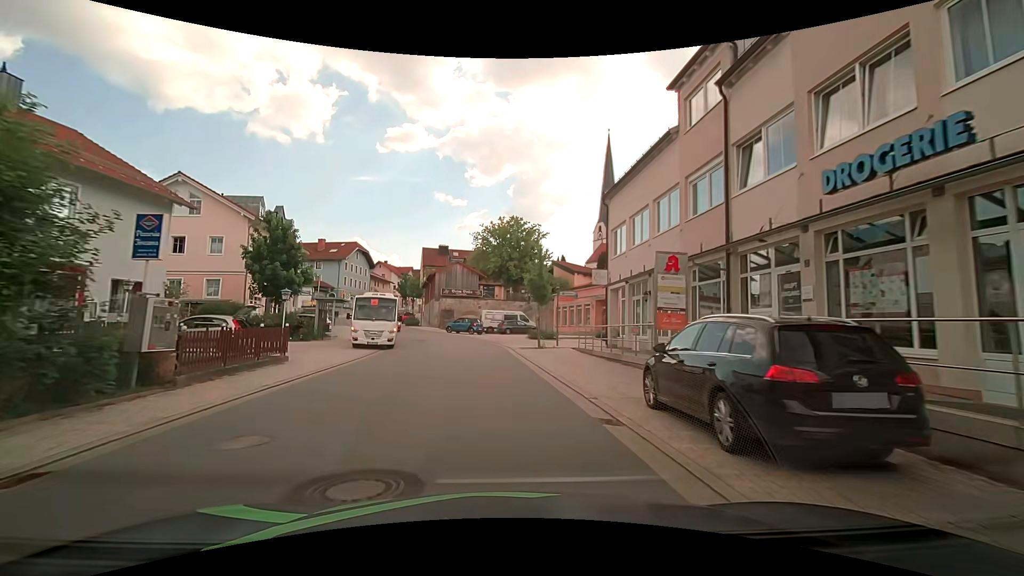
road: tertiary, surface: asphalt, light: Day
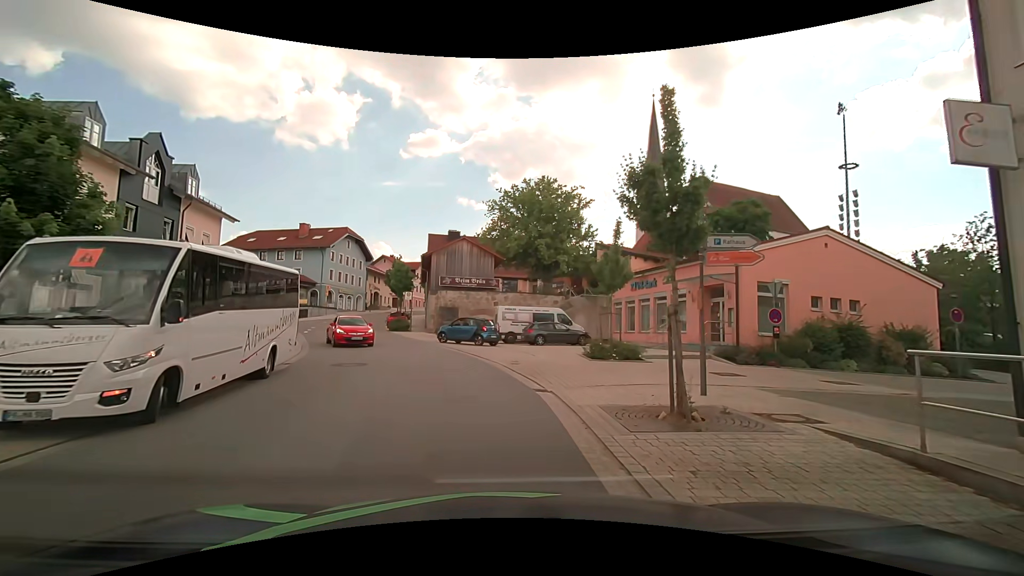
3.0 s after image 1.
(-0.5, +18.5) m; -3°
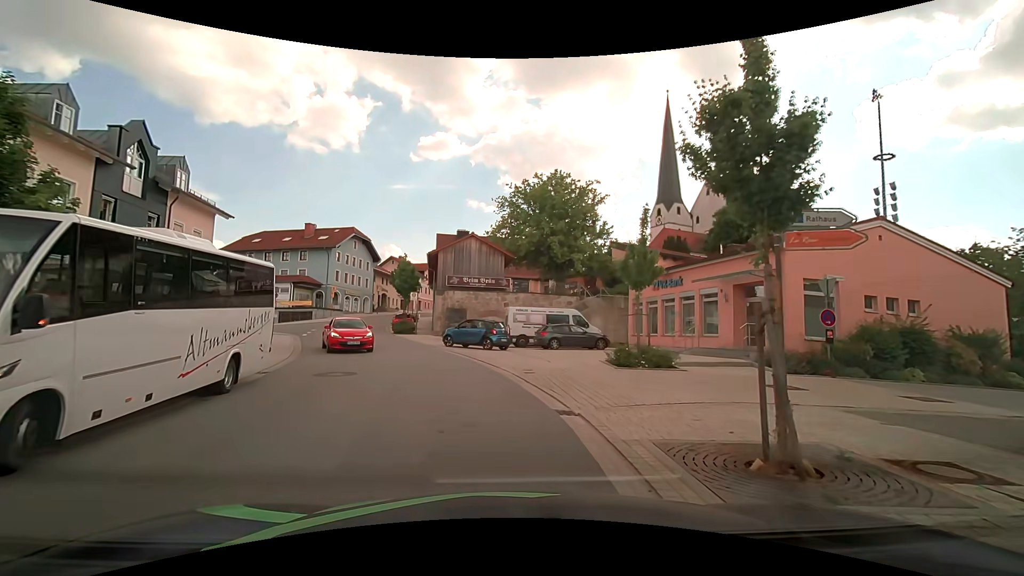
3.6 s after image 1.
(0.0, +2.3) m; -1°
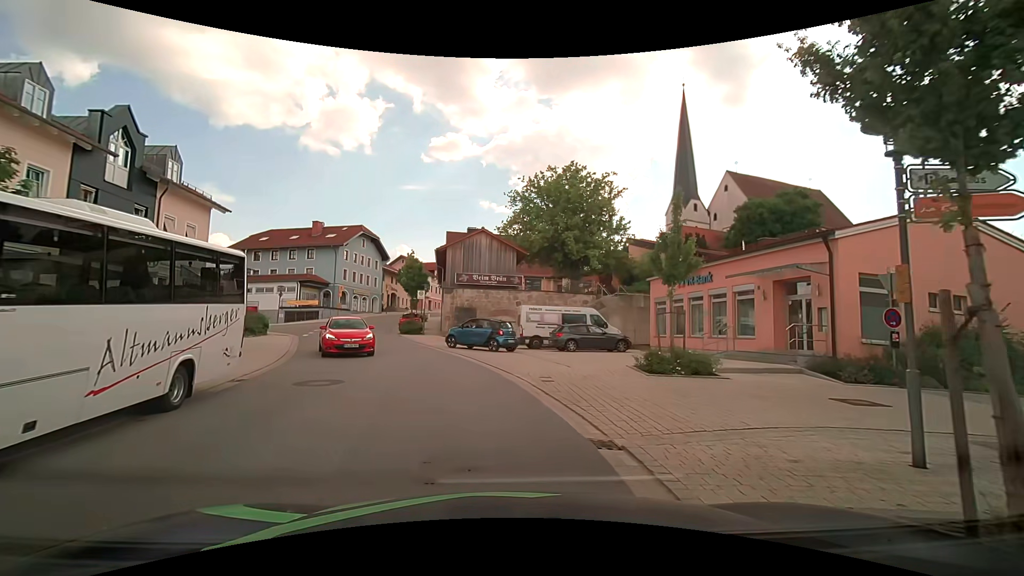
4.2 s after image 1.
(0.0, +2.1) m; -1°
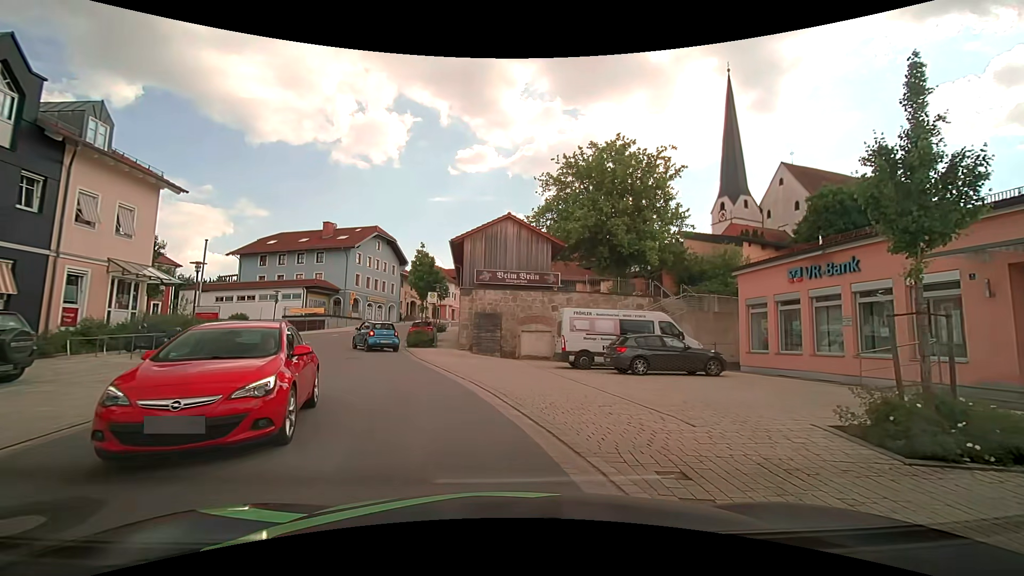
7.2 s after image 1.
(-0.2, +7.7) m; -3°
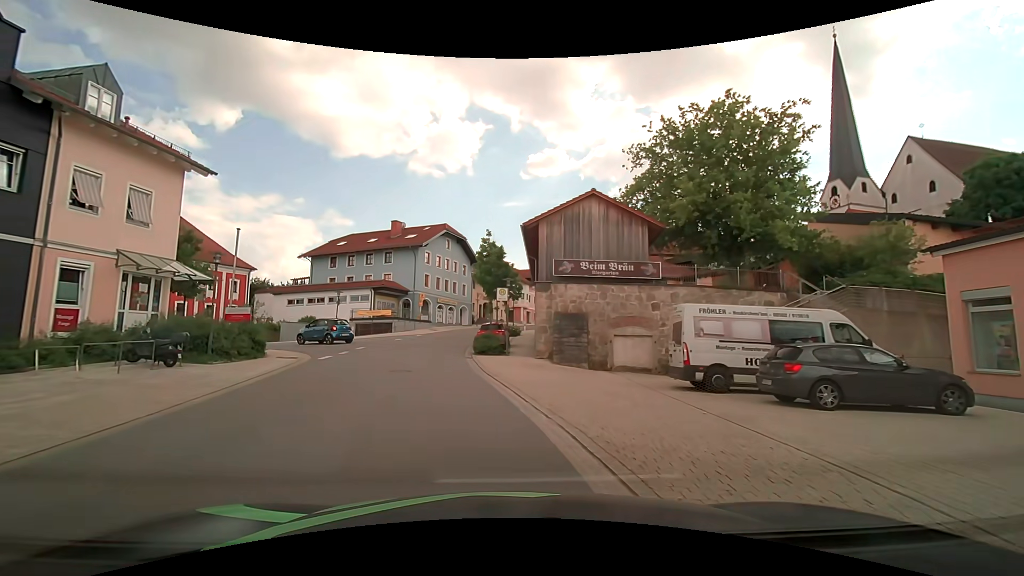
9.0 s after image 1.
(-0.3, +5.8) m; -8°
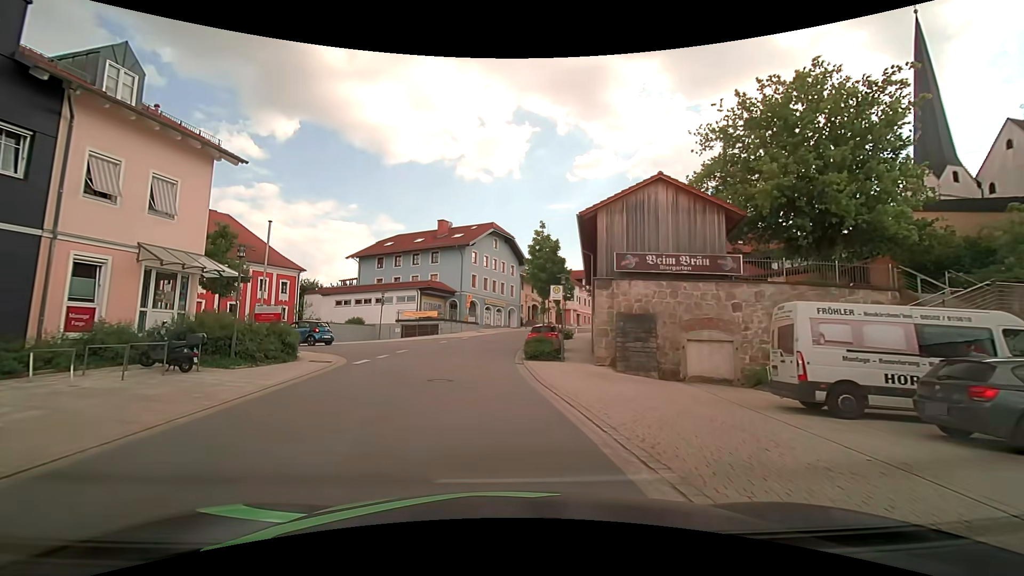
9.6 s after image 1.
(-0.1, +2.7) m; -6°
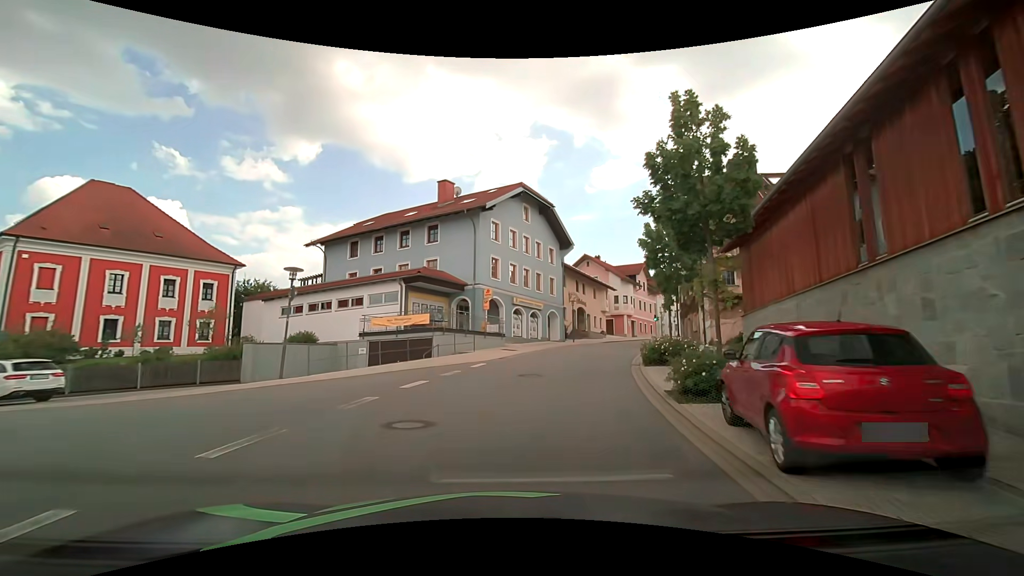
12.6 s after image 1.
(-1.2, +22.3) m; -2°
(+1, +10) (+3, +20) (+5, +29) (+9, +39) (+14, +47) (+19, +56) (+24, +65) (+29, +73) (+34, +82) (+38, +91) m
